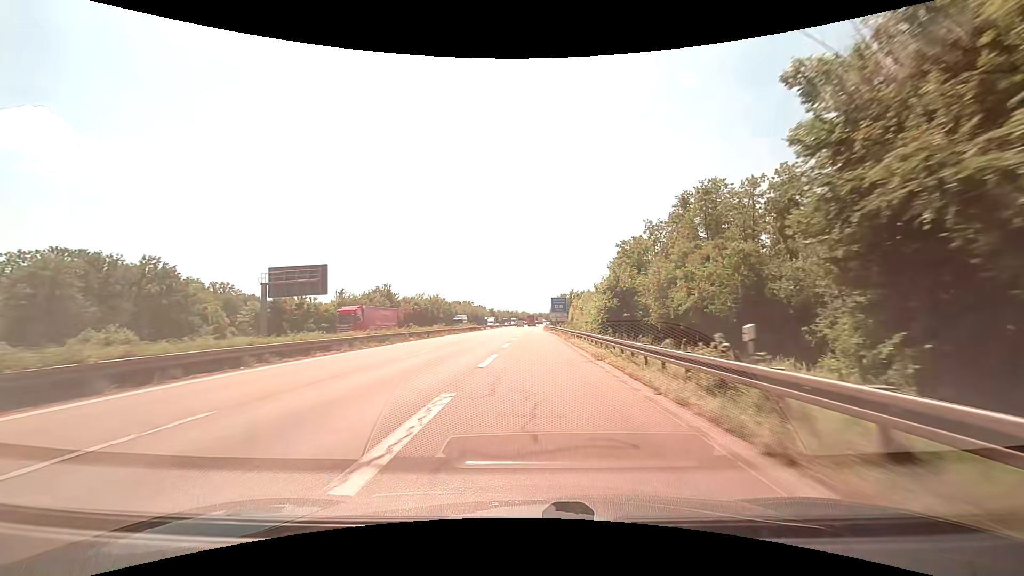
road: motorway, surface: asphalt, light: Day
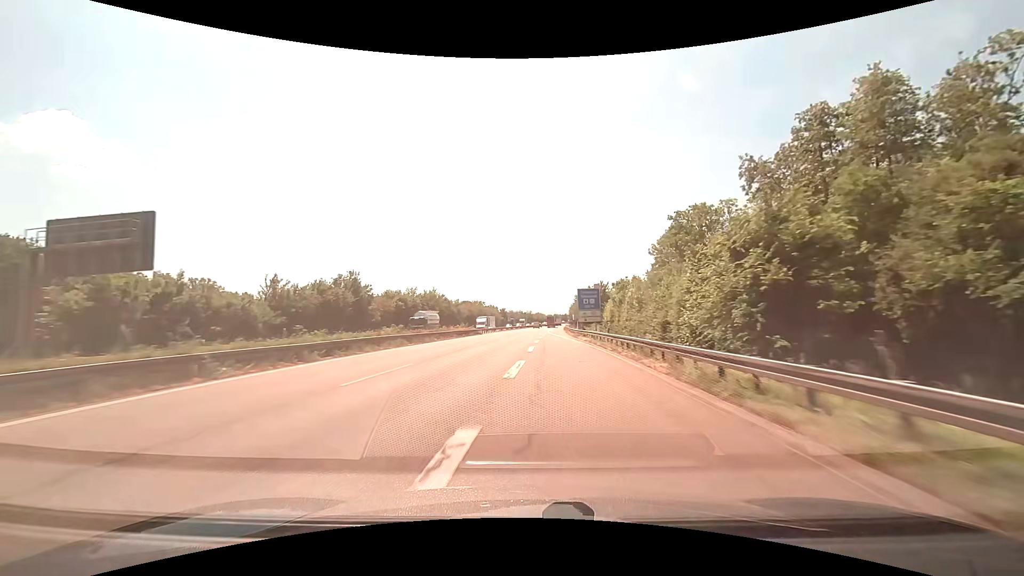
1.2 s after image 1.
(-0.5, +27.2) m; -2°
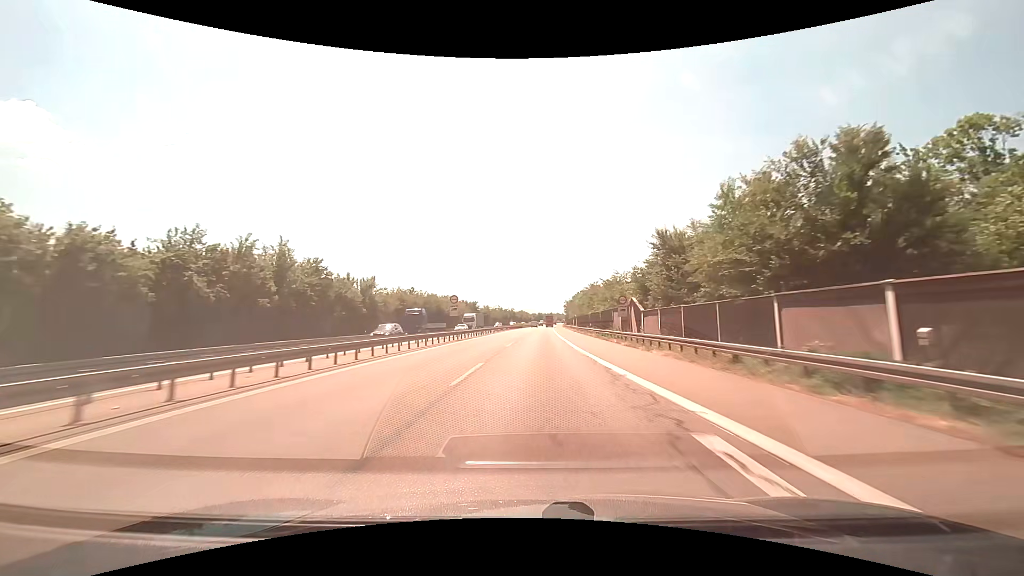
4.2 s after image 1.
(+0.1, +73.0) m; +2°
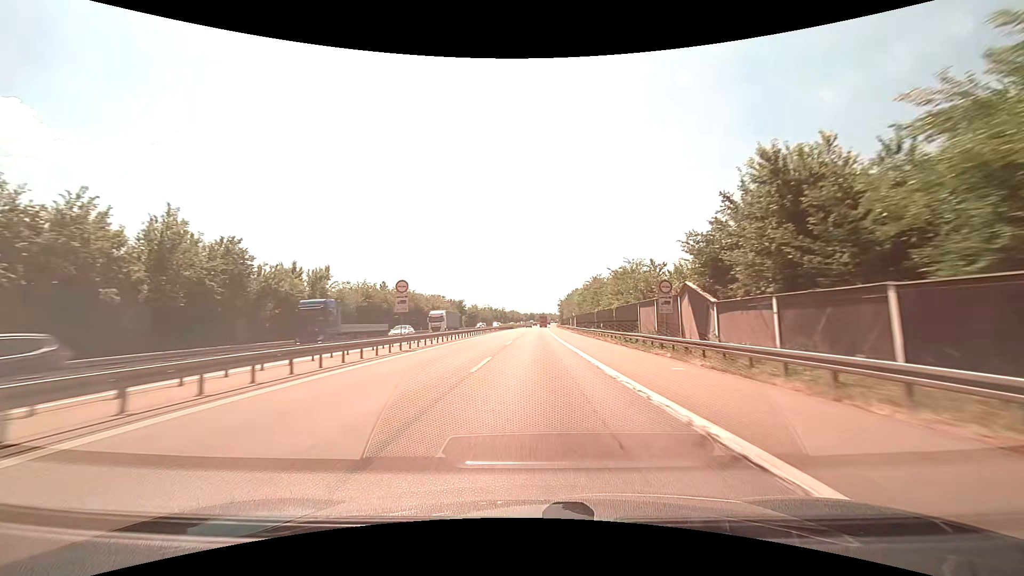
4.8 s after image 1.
(+0.1, +15.2) m; +1°
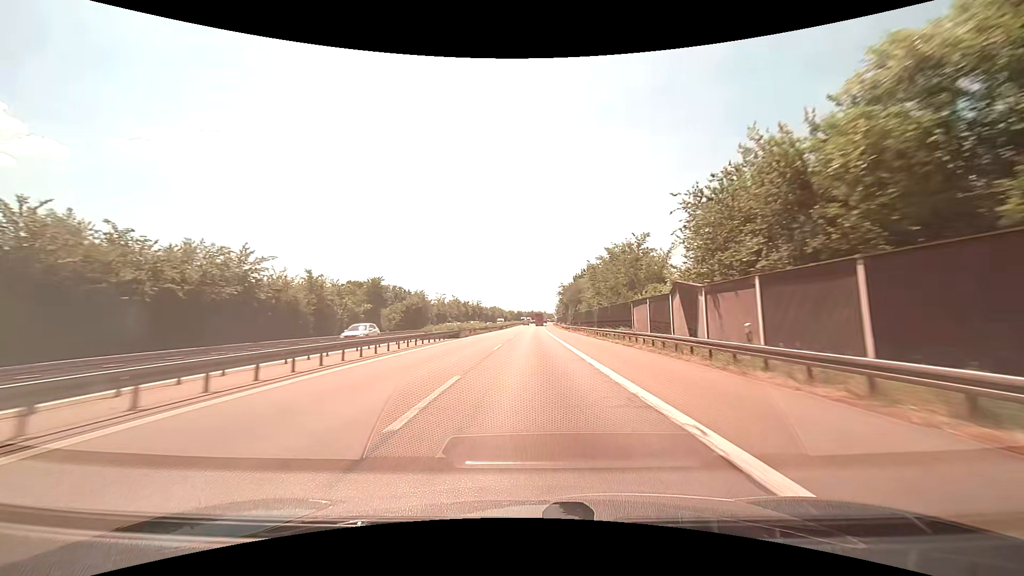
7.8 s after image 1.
(+1.3, +80.1) m; +1°
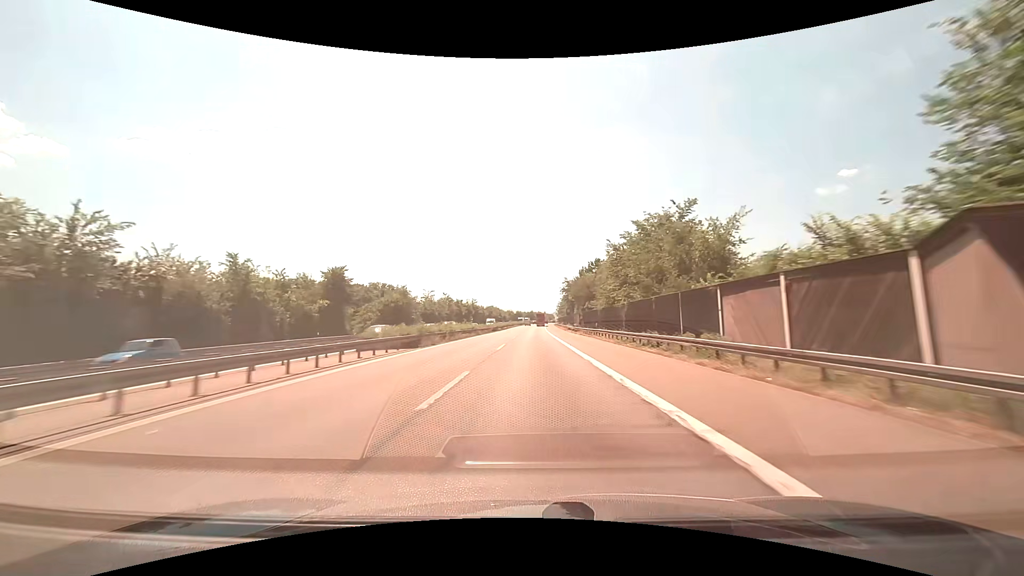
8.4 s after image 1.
(0.0, +16.5) m; 0°
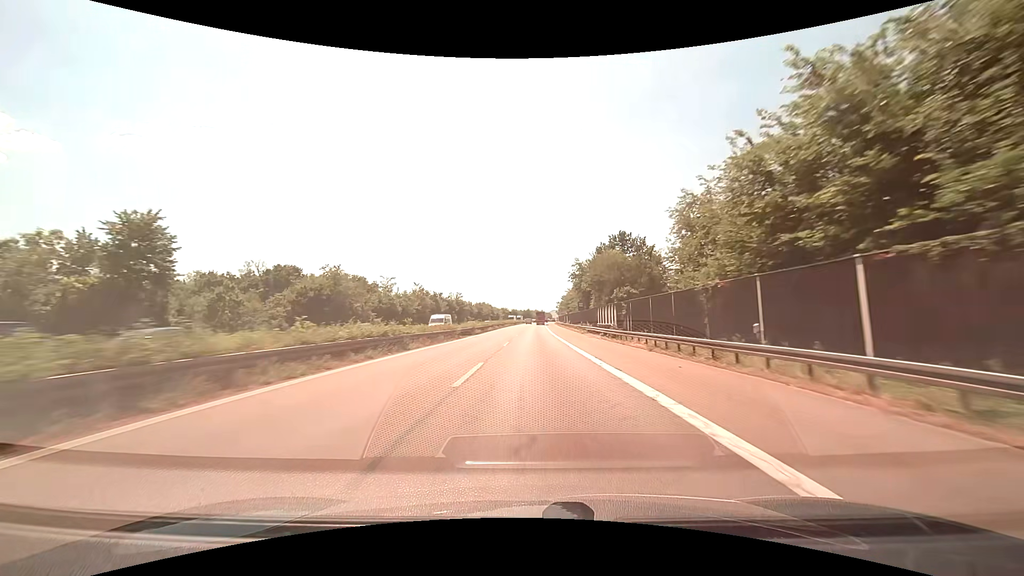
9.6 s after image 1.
(+0.1, +33.4) m; 0°
(0, +10) (0, +20) (0, +30) (0, +40) (0, +50) (+1, +60) (+1, +70) (+1, +80) (+1, +90) (+1, +100) m
